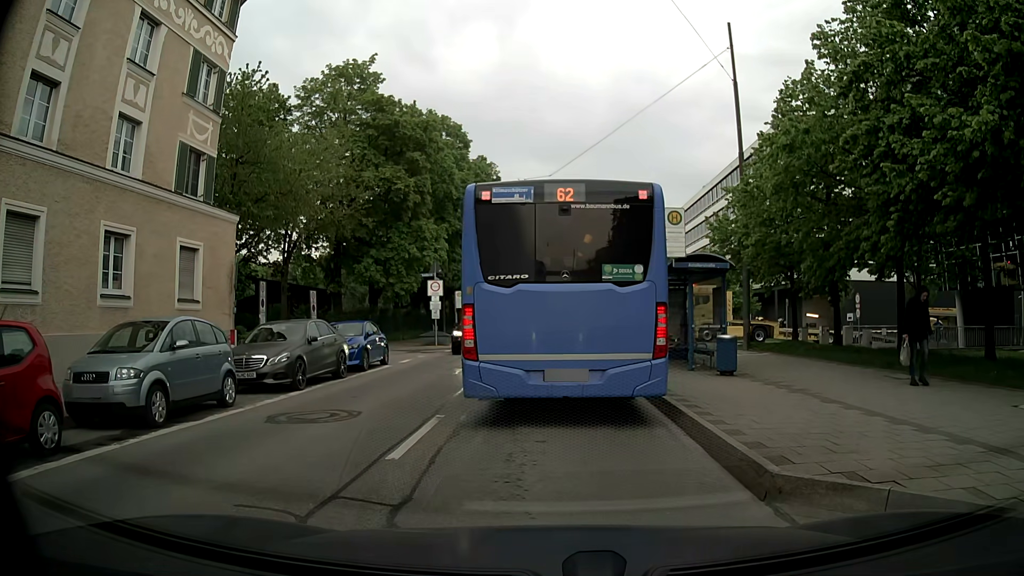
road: tertiary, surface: asphalt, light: Day
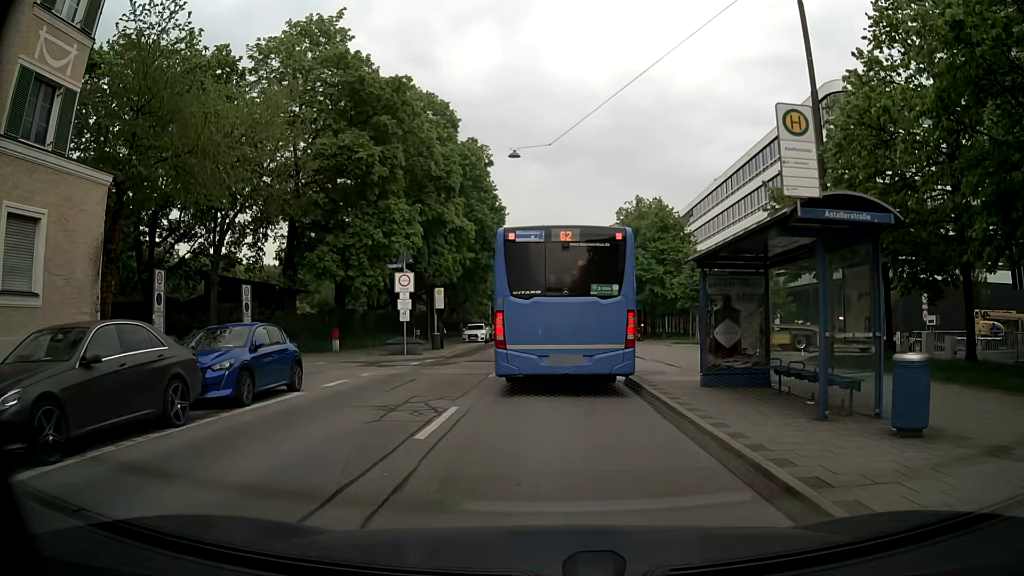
(-0.1, +8.1) m; -1°
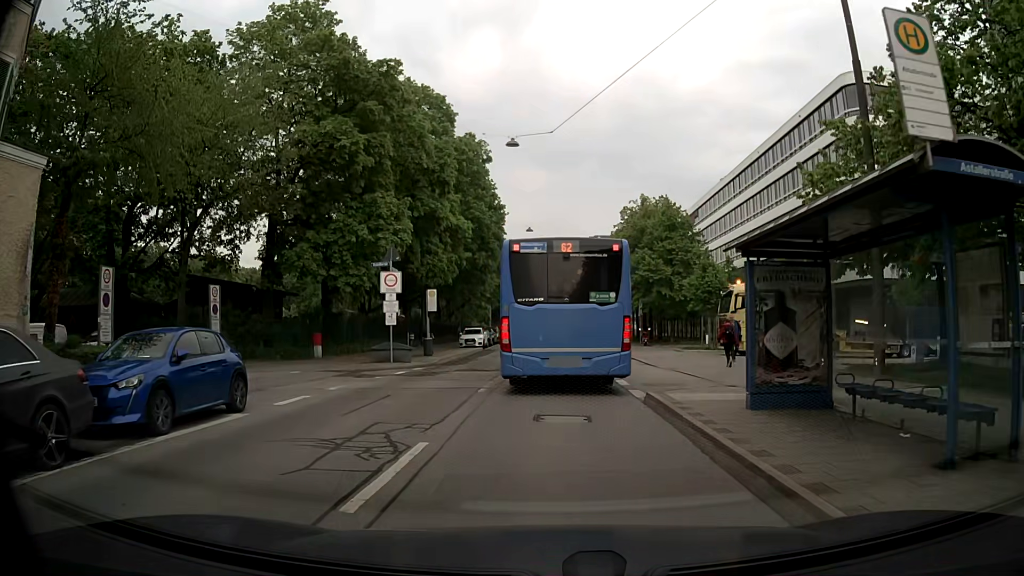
(0.0, +3.0) m; 0°
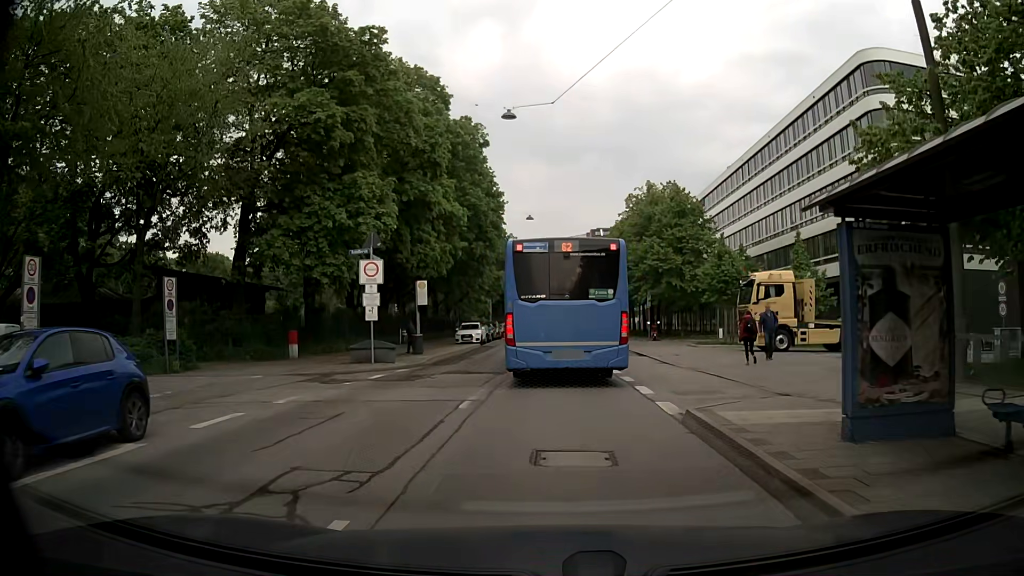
(0.0, +3.4) m; 0°
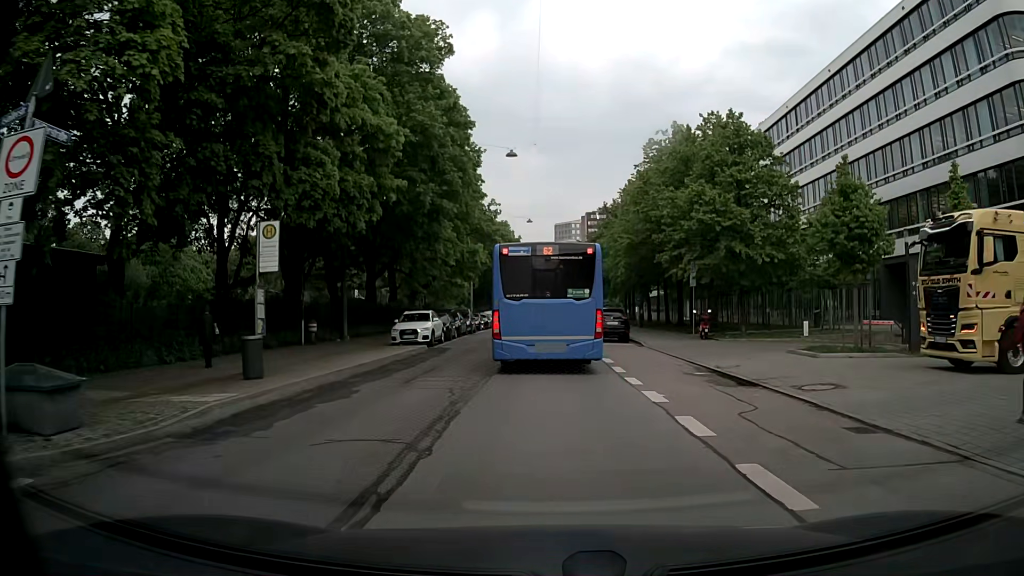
(-0.1, +17.5) m; +1°
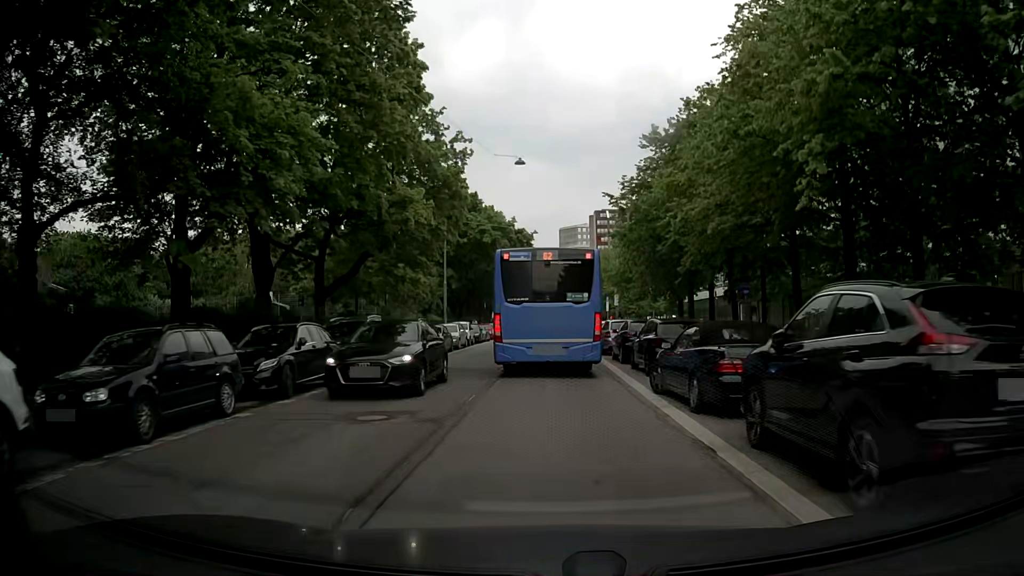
(-0.2, +27.8) m; 0°
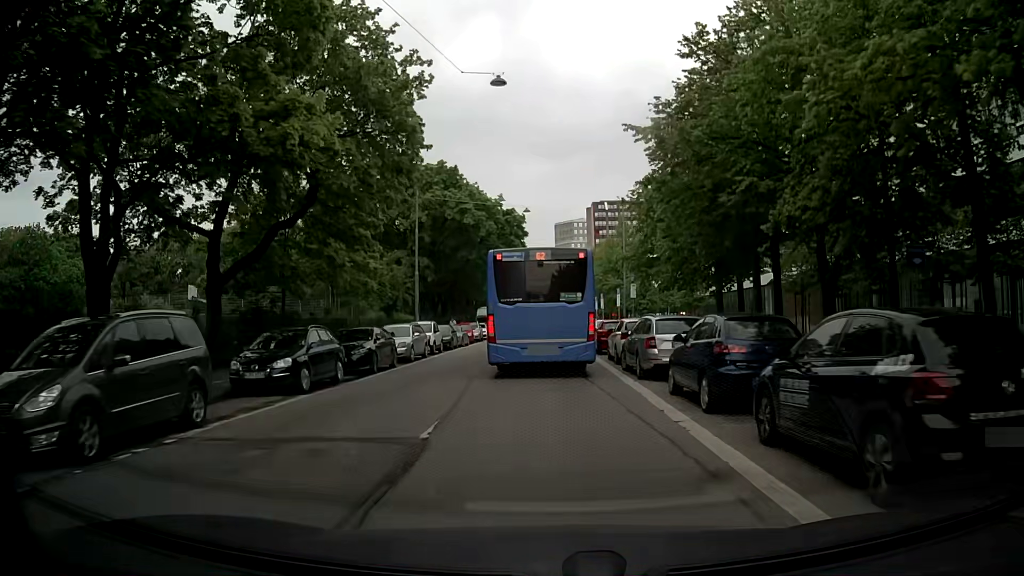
(-0.1, +12.4) m; +1°
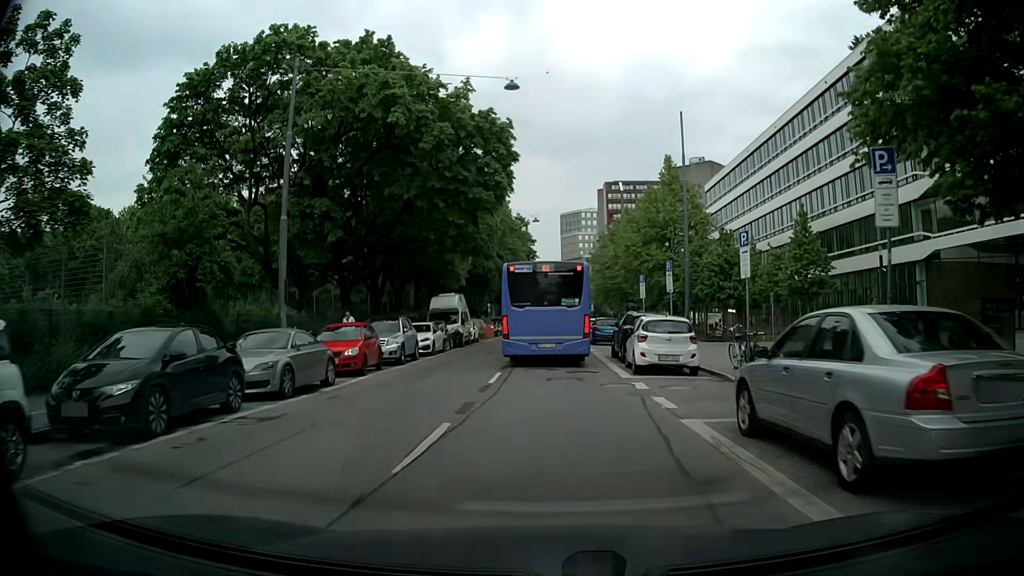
(-0.4, +28.8) m; -1°
(0, +10) (0, +20) (0, +30) (0, +40) (0, +50) (+1, +60) (+1, +70) (+1, +80) (+1, +90) (+1, +100) m
